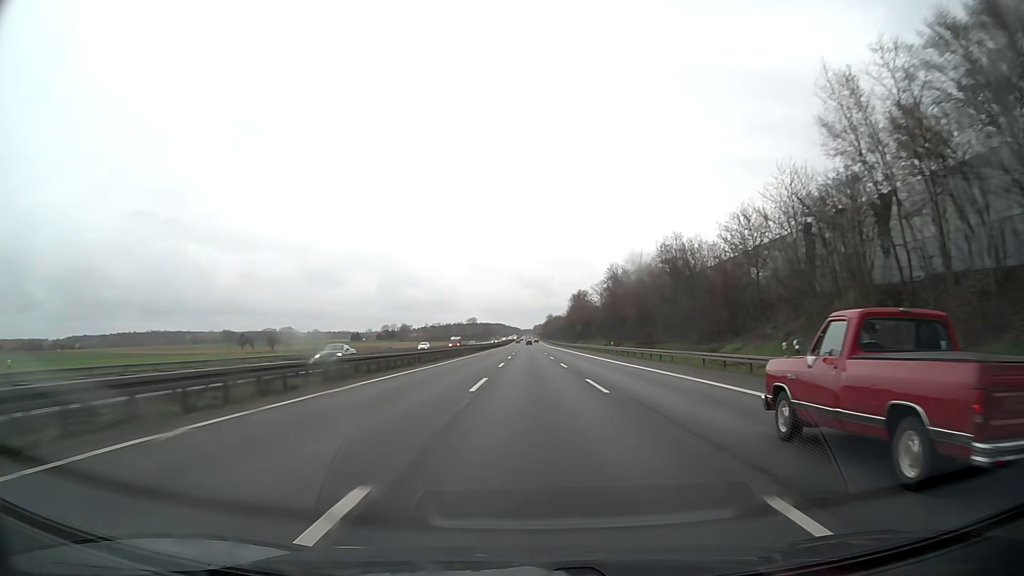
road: motorway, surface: asphalt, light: Day
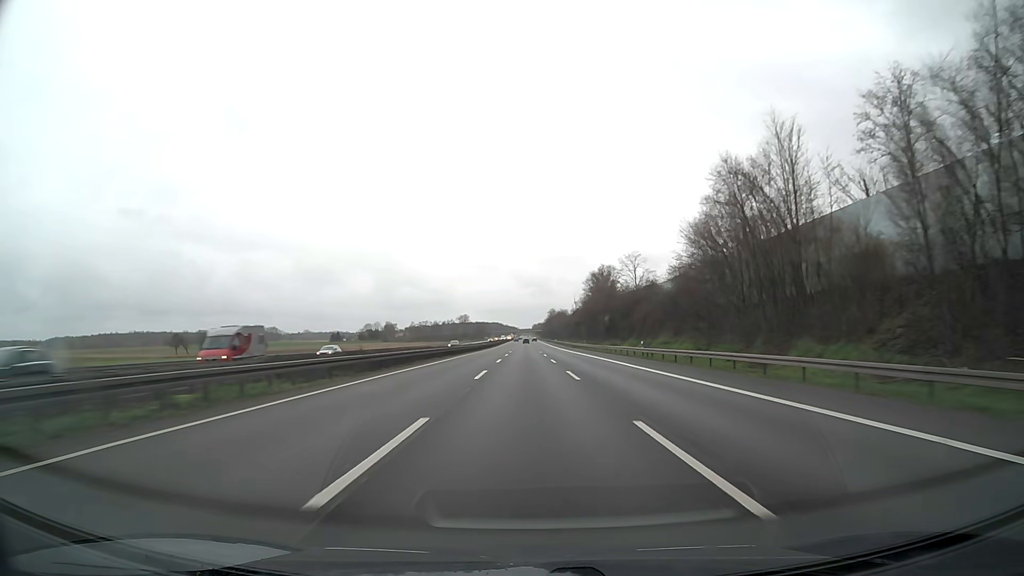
(+0.1, +66.6) m; 0°
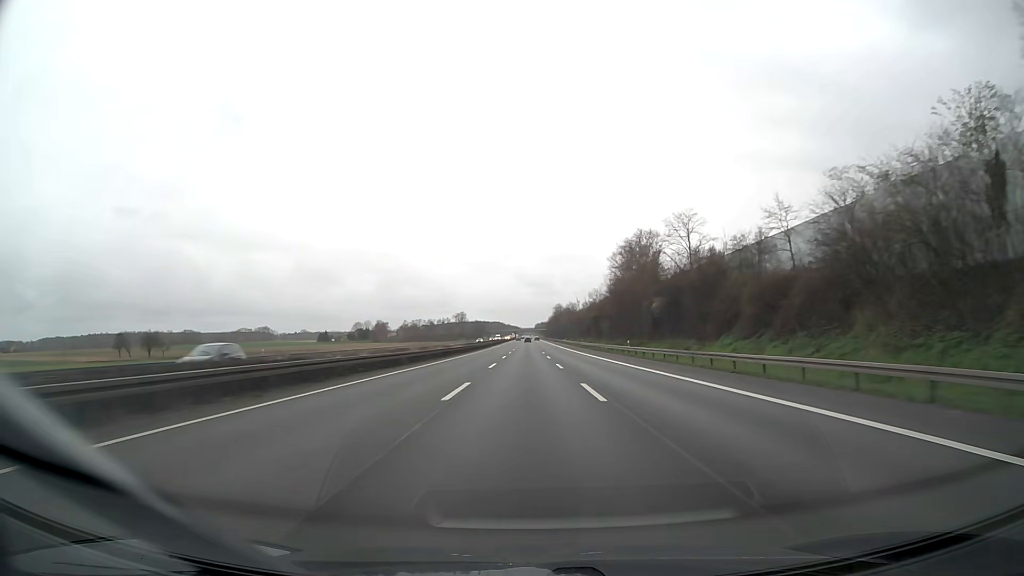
(-0.1, +44.4) m; 0°
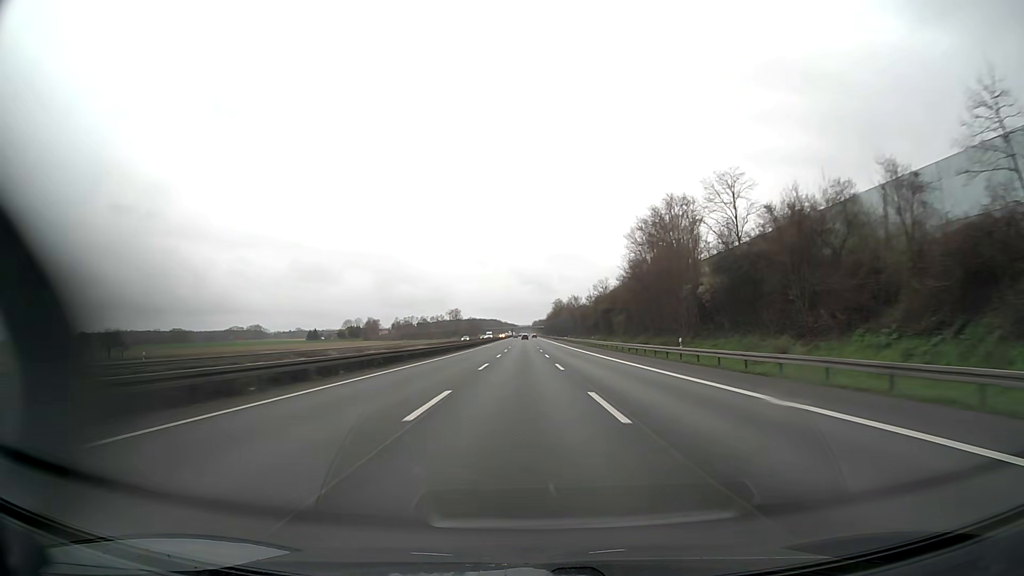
(0.0, +22.2) m; 0°
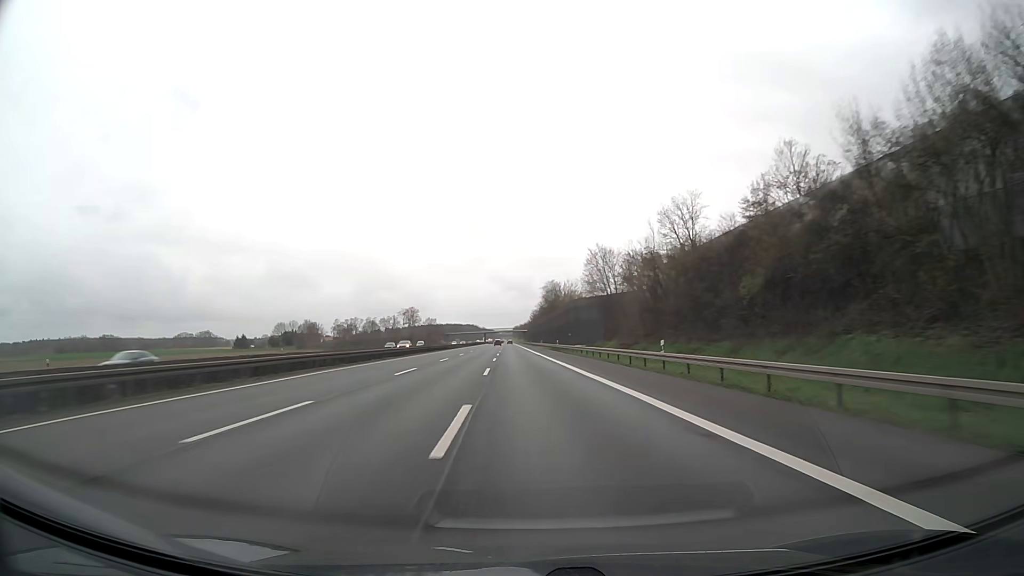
(+1.9, +110.9) m; +2°
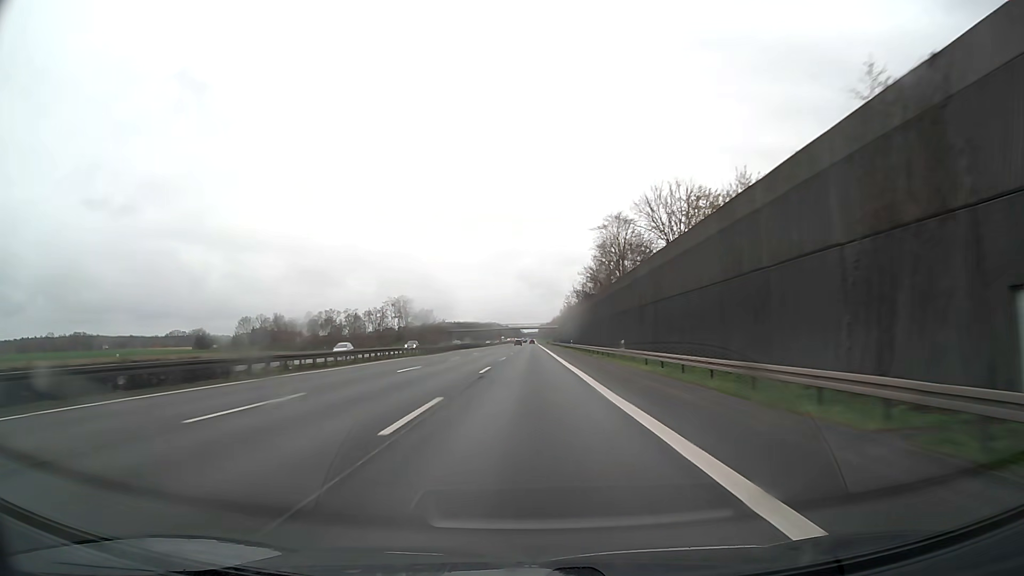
(-1.6, +88.8) m; -2°
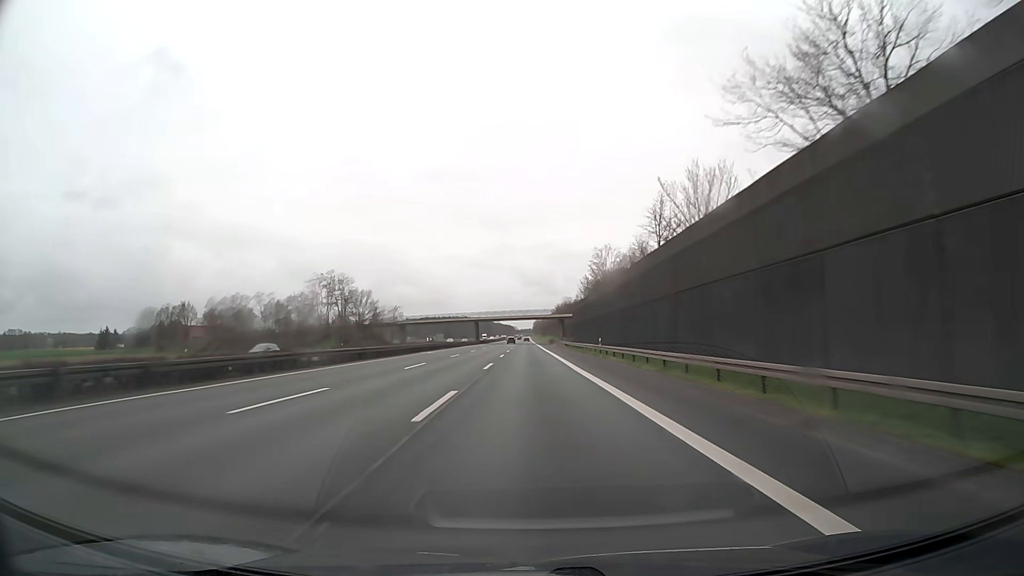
(+0.3, +88.8) m; +1°
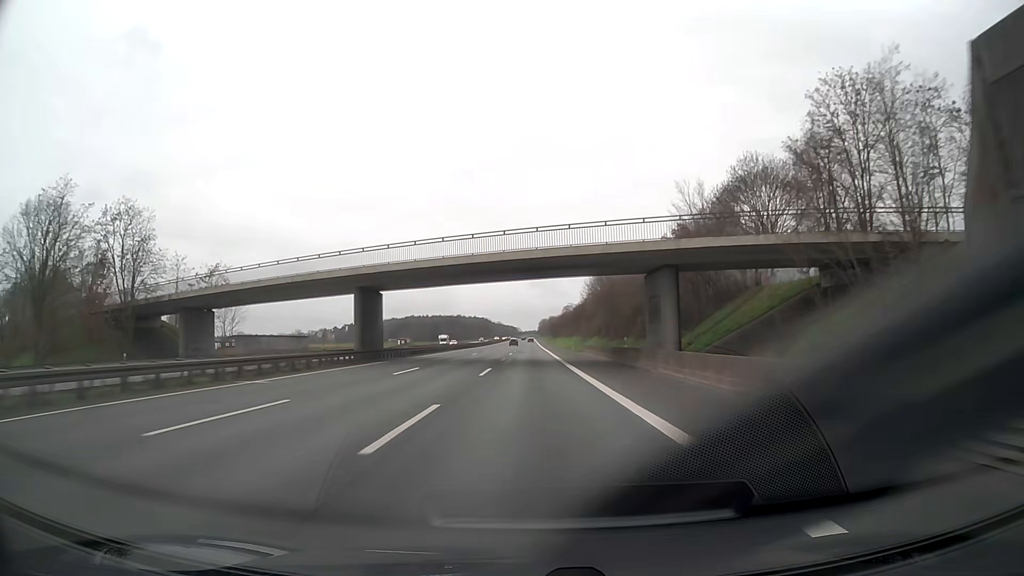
(-0.2, +111.0) m; 0°
(0, +10) (0, +20) (0, +30) (0, +40) (0, +50) (0, +60) (0, +70) (+1, +80) (+1, +90) (+1, +100) m
